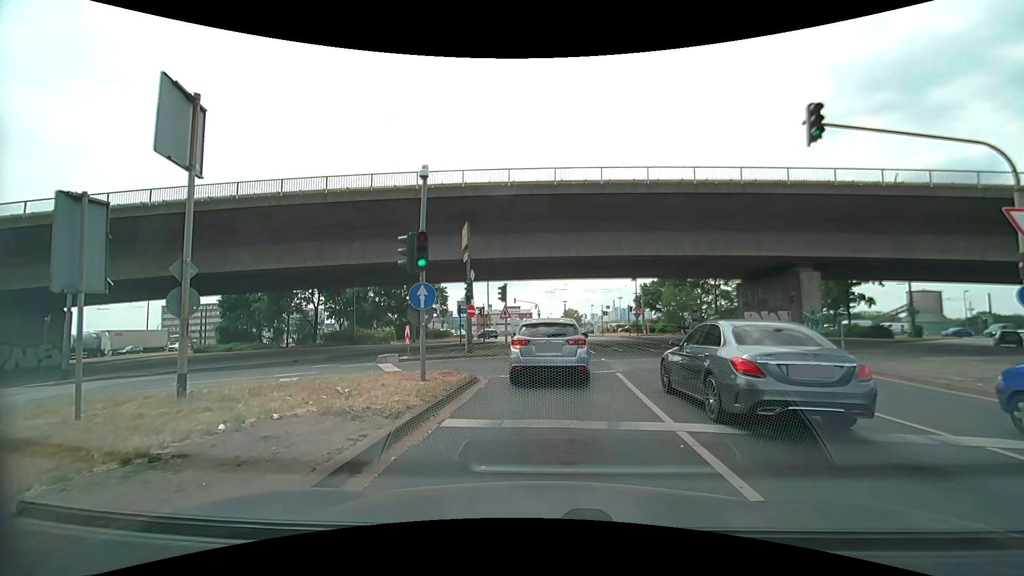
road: primary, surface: asphalt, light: Day
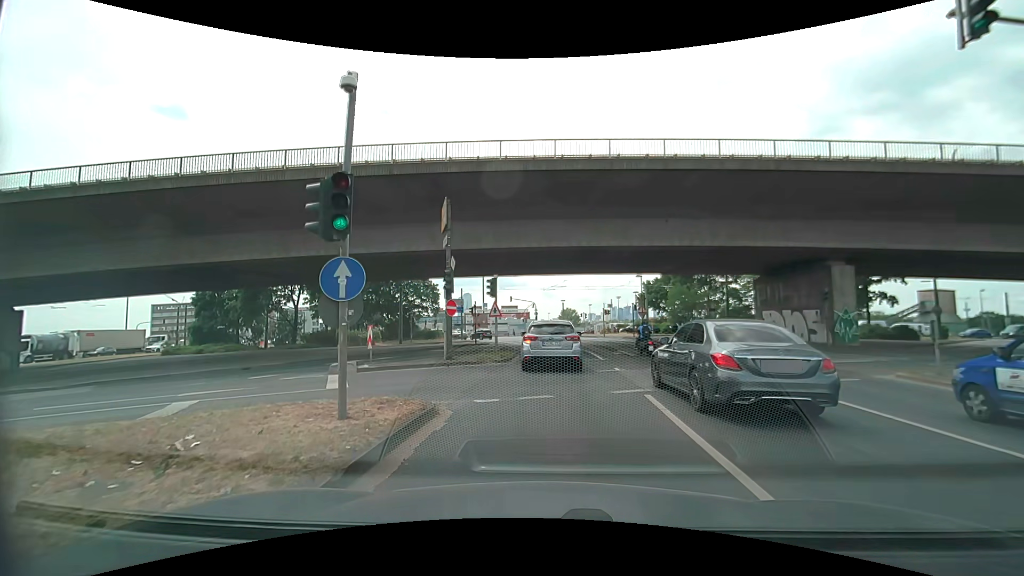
(0.0, +4.5) m; 0°
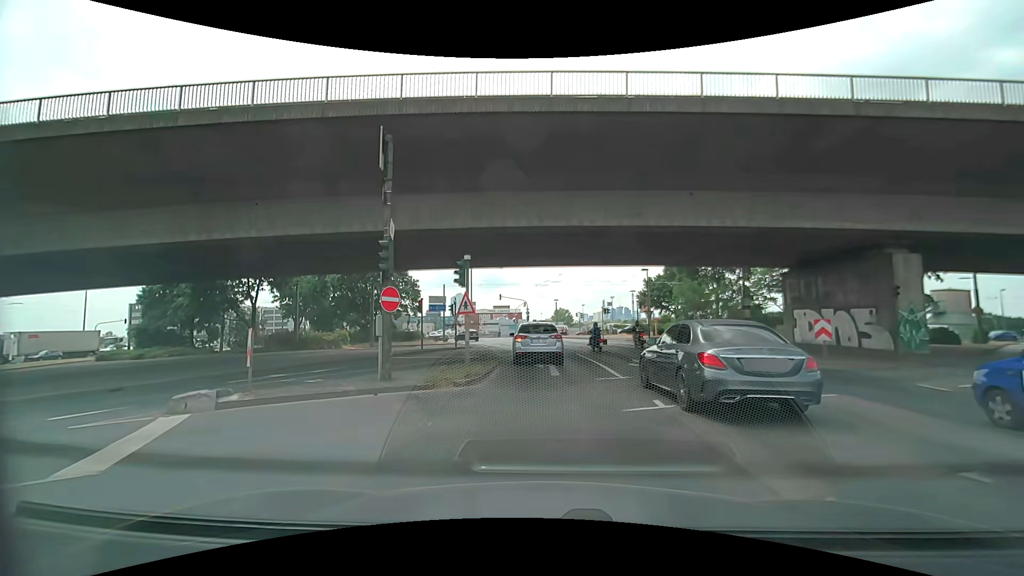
(+0.1, +6.7) m; +1°
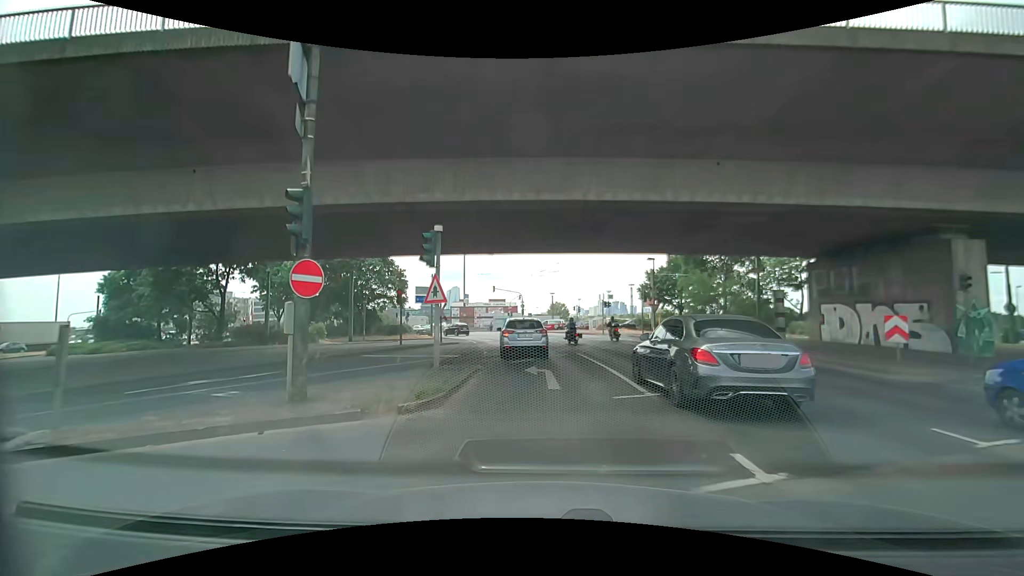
(0.0, +4.1) m; +1°
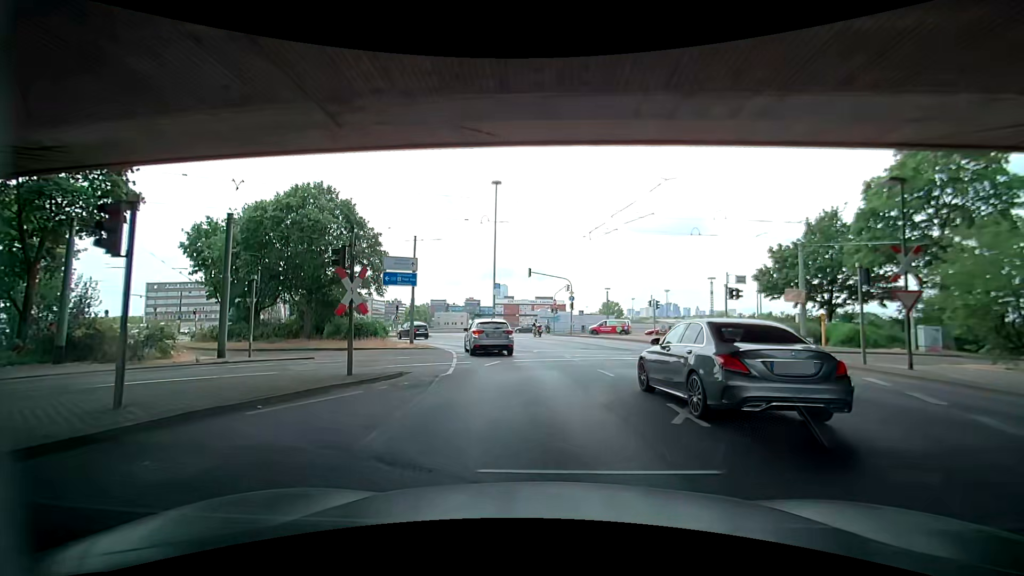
(-0.9, +22.2) m; -5°
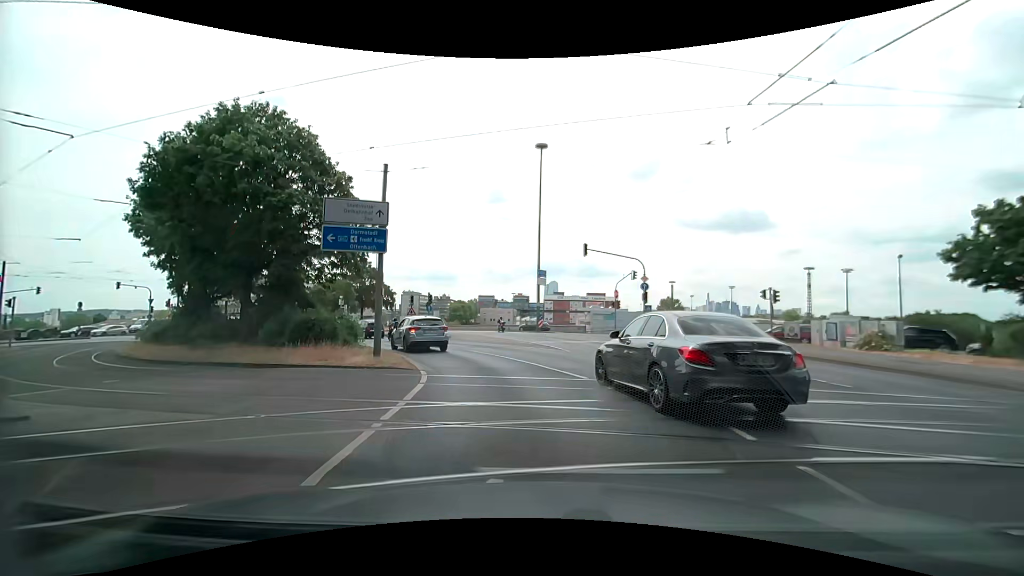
(-0.7, +13.3) m; -7°
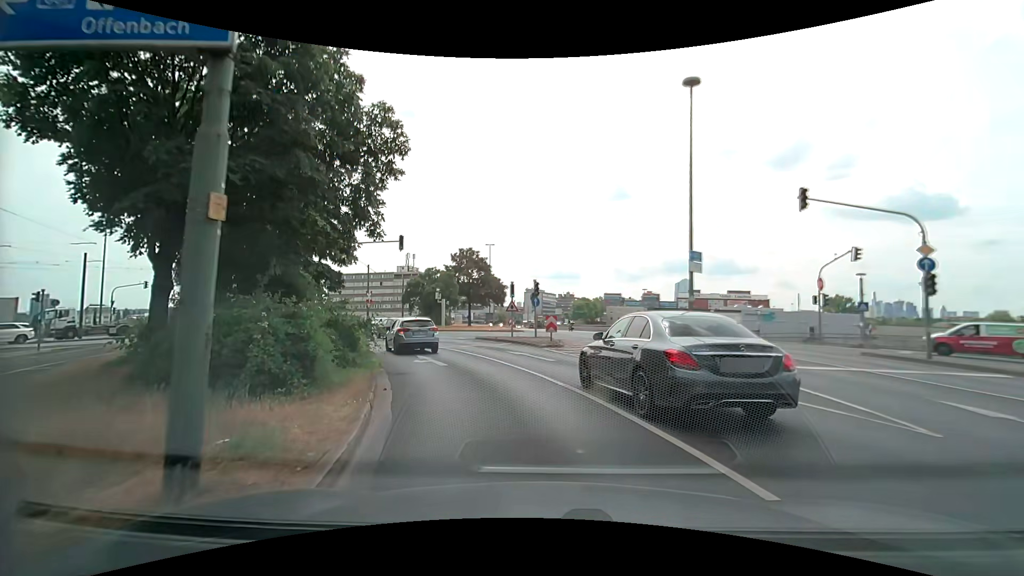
(-1.3, +13.0) m; -15°
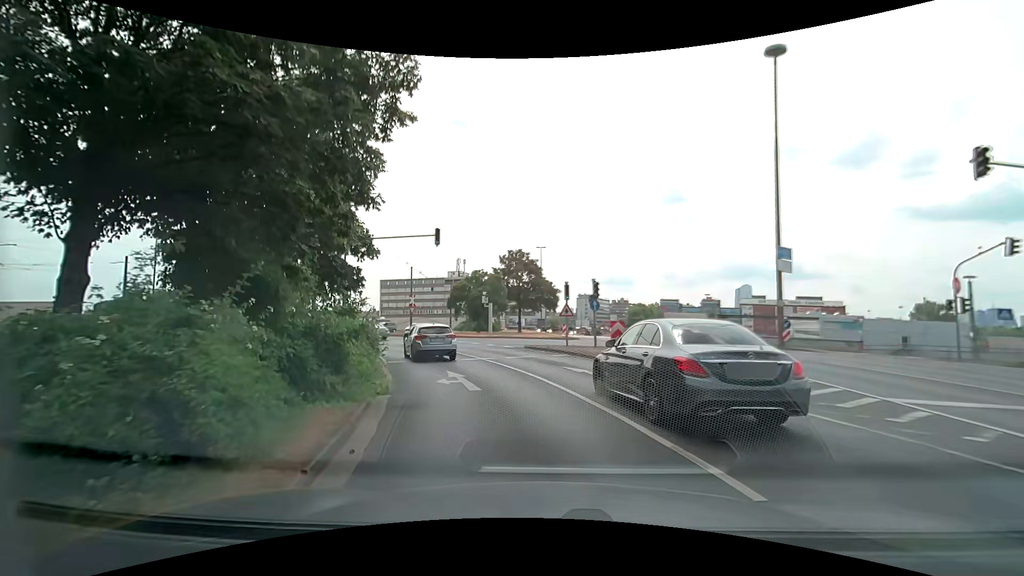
(-0.1, +4.3) m; -5°
(-1, +10) (-4, +20) (-8, +29) (-13, +37) (-21, +43) (-30, +46) (-40, +47) (-50, +47) (-60, +47) (-70, +46) m
